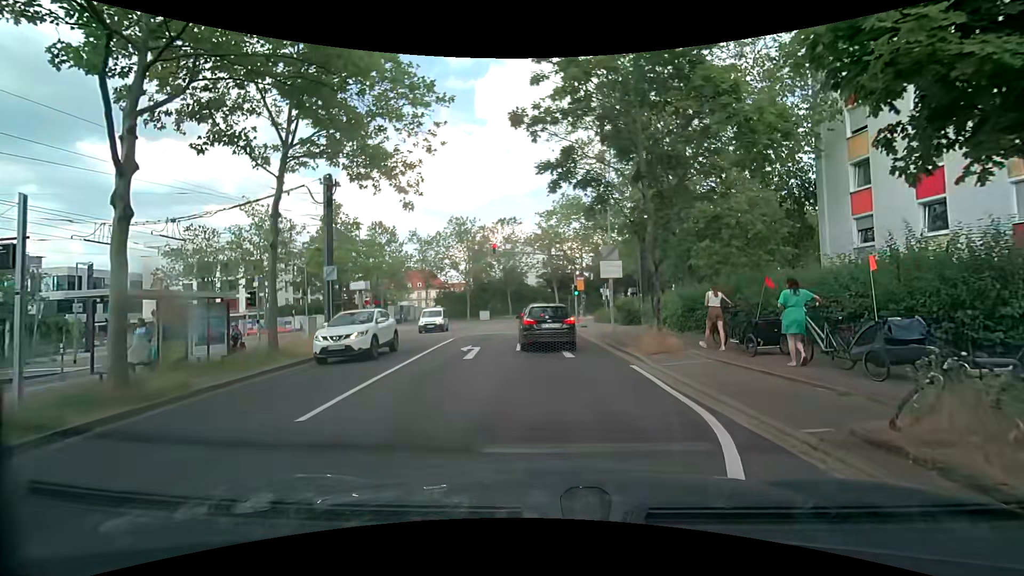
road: tertiary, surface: asphalt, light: Day
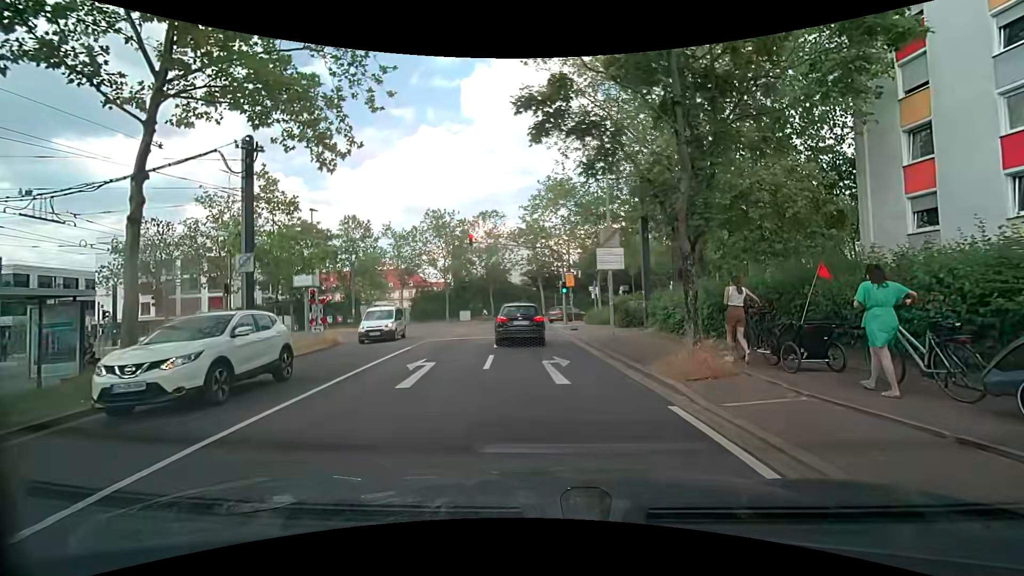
(0.0, +5.0) m; -1°
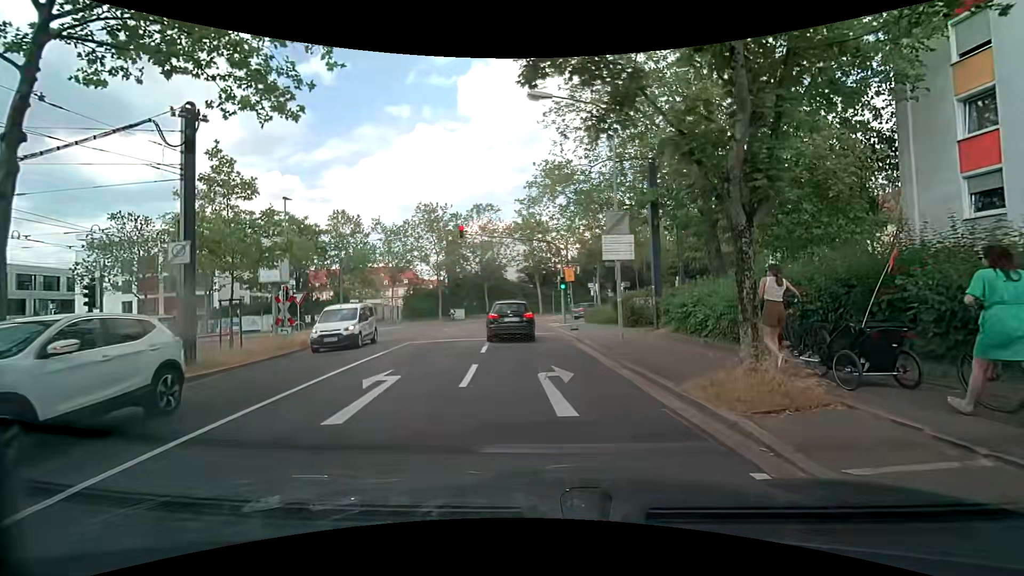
(+0.1, +2.8) m; +2°
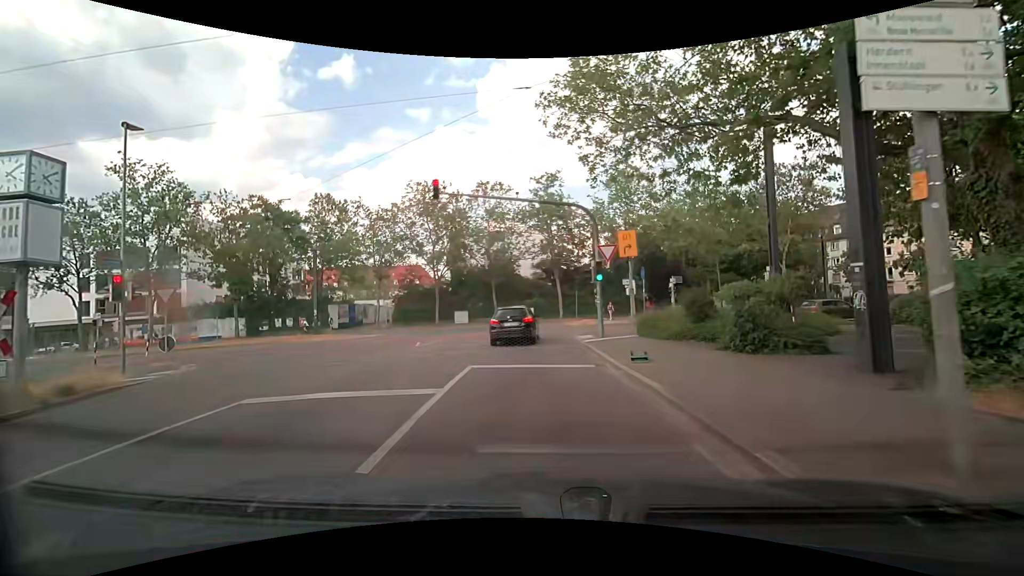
(-0.3, +12.2) m; -2°
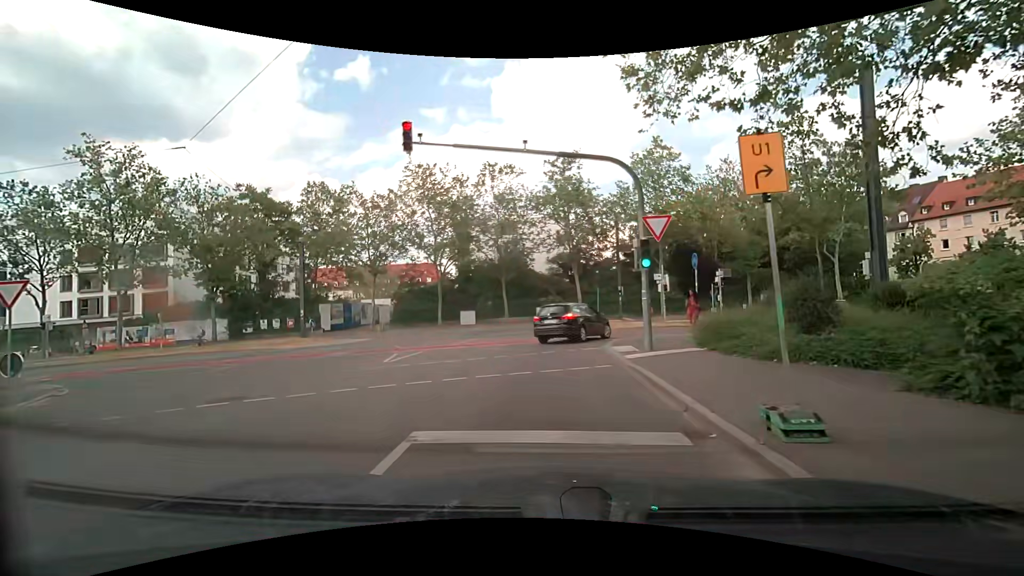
(-0.2, +6.2) m; -2°
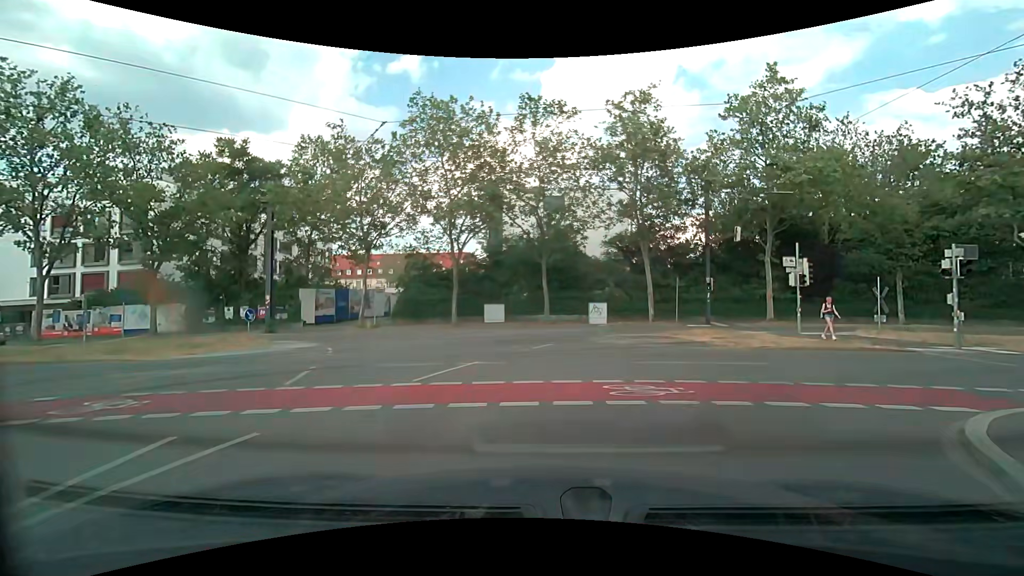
(-0.8, +12.8) m; -5°
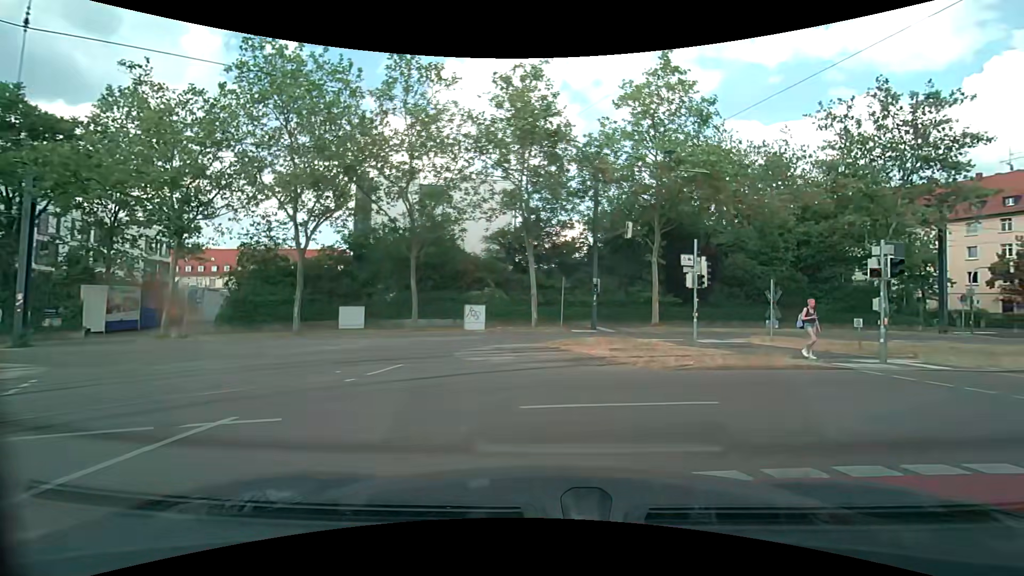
(+0.4, +5.0) m; +15°
